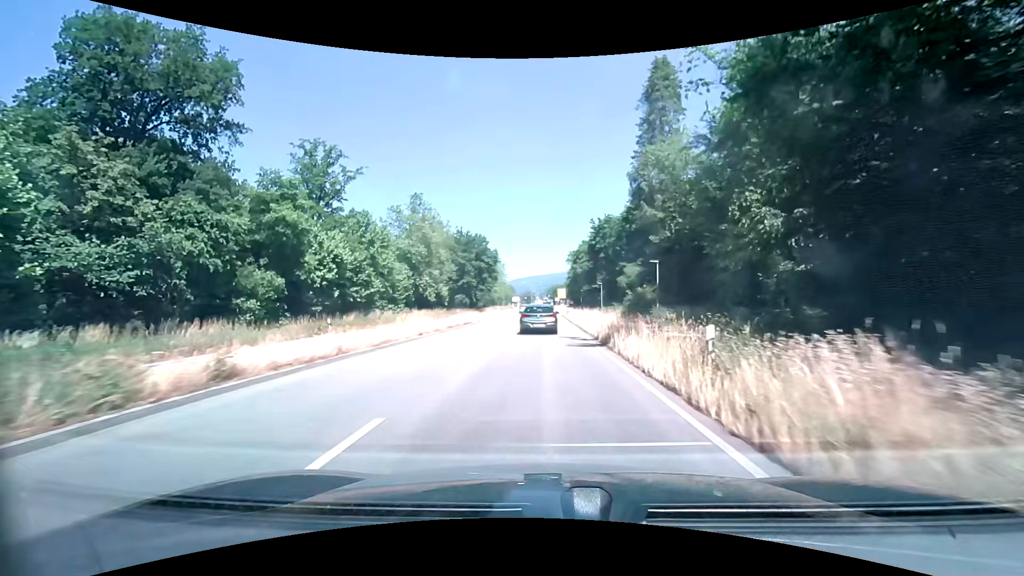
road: primary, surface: asphalt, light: Day
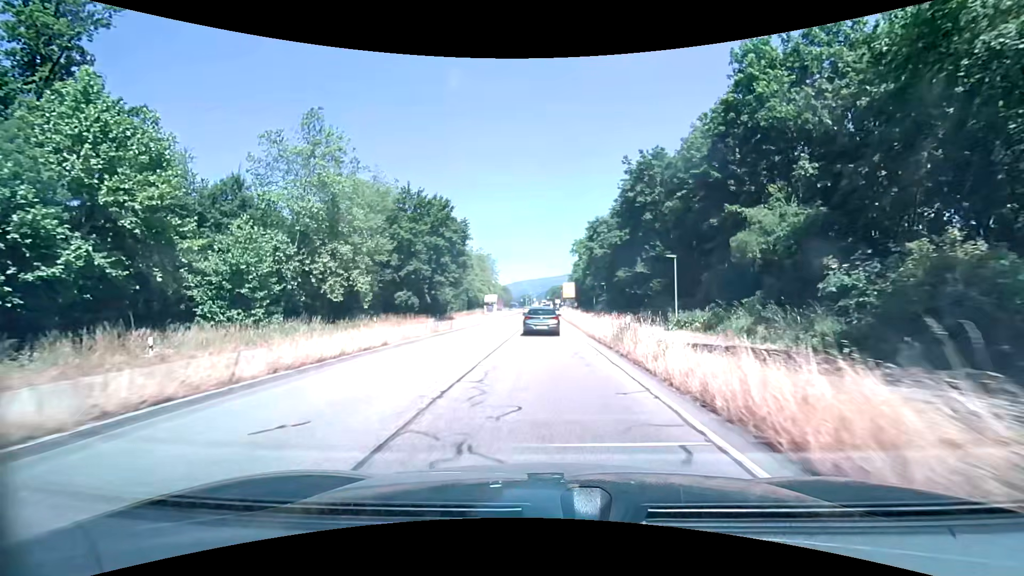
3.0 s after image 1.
(+0.1, +40.6) m; 0°
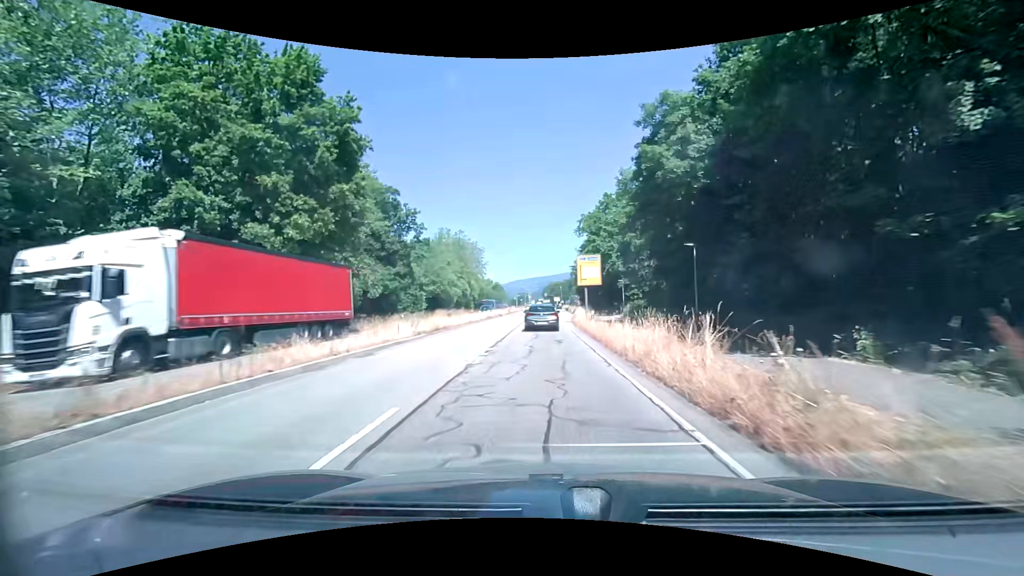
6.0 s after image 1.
(+0.2, +39.9) m; 0°
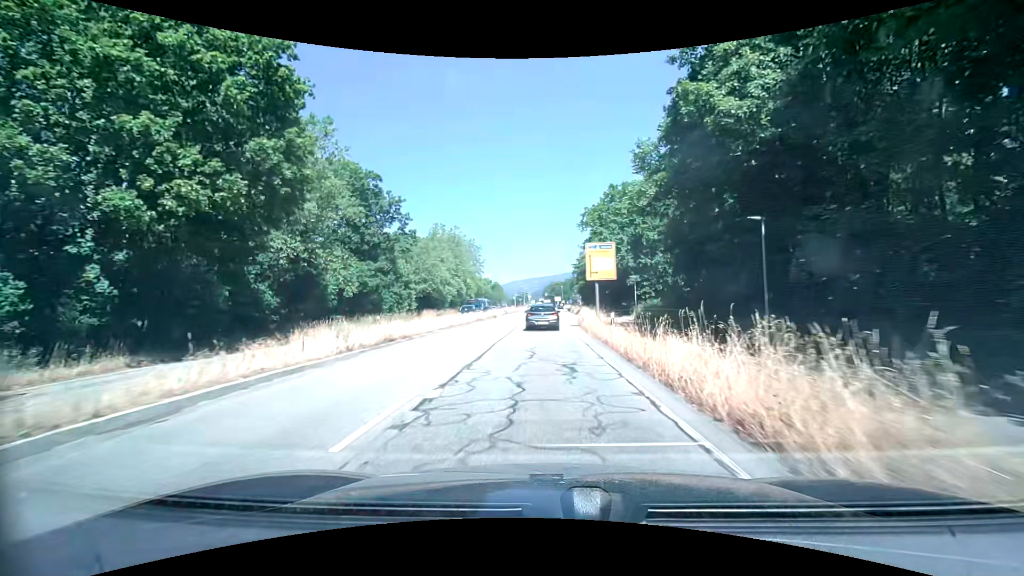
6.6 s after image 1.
(0.0, +7.9) m; 0°
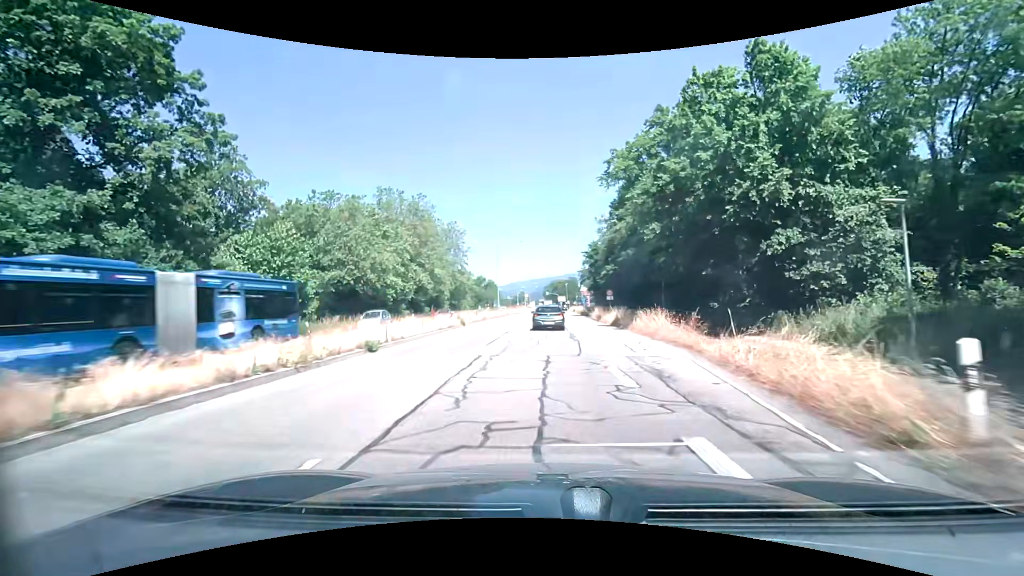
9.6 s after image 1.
(-0.1, +39.3) m; -1°
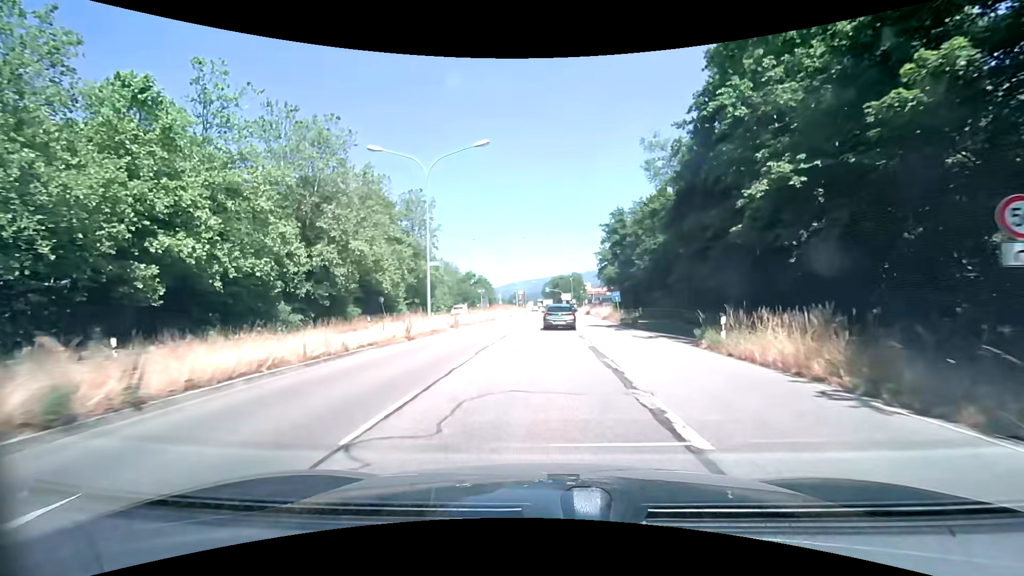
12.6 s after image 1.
(+0.3, +39.4) m; 0°
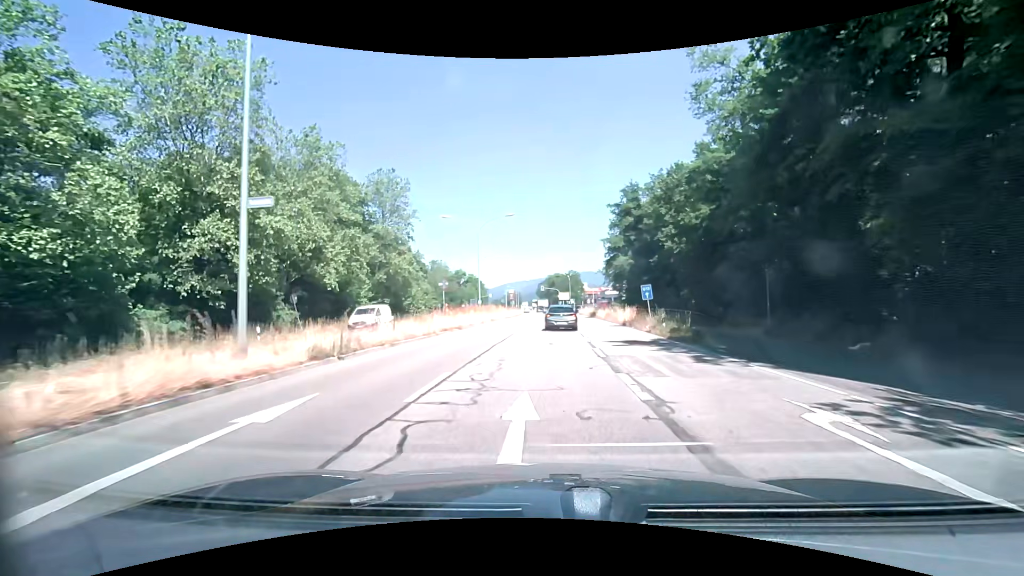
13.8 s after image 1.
(+0.1, +15.7) m; +1°
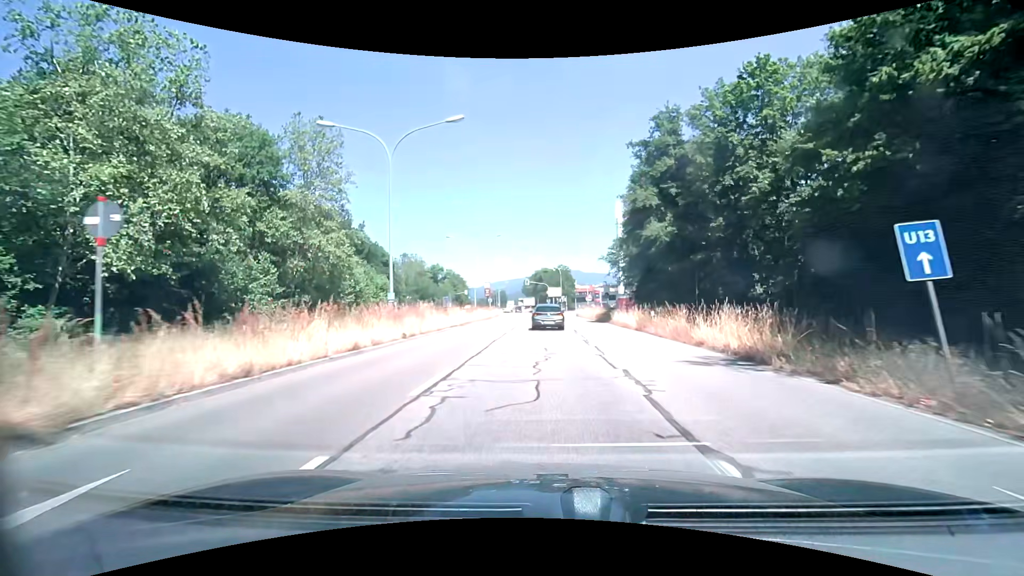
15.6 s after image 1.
(+0.4, +23.5) m; +1°
(0, +10) (0, +20) (0, +30) (0, +40) (0, +50) (0, +60) (-1, +70) (-1, +80) (-2, +90) (-2, +100) m
